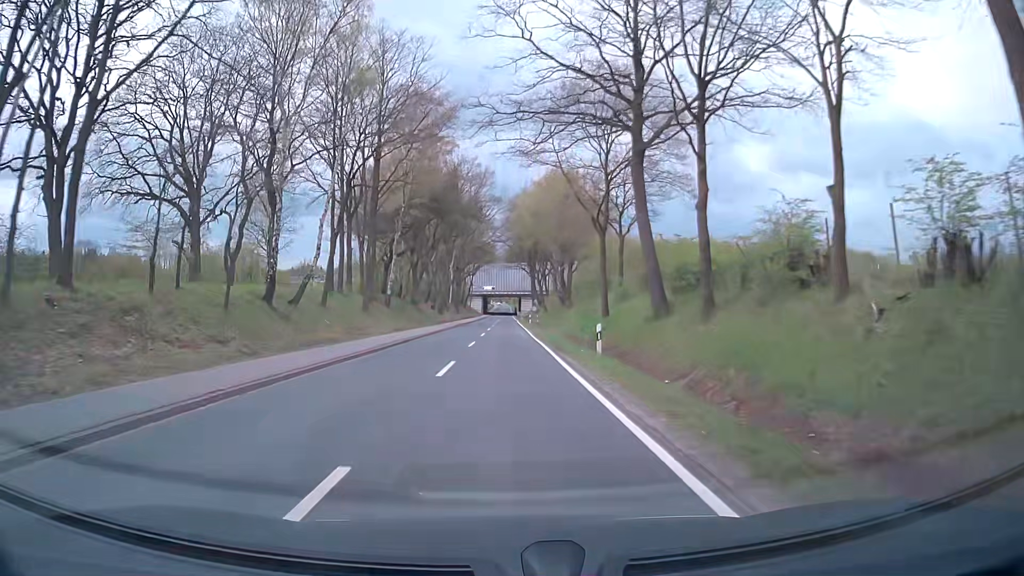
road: secondary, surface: asphalt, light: Day
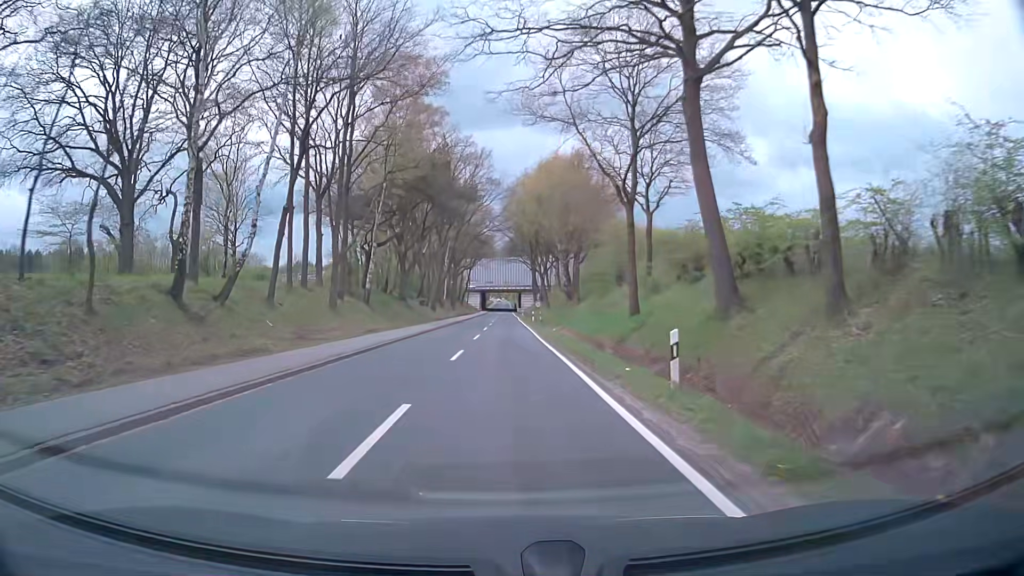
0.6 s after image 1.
(-0.1, +8.5) m; -1°
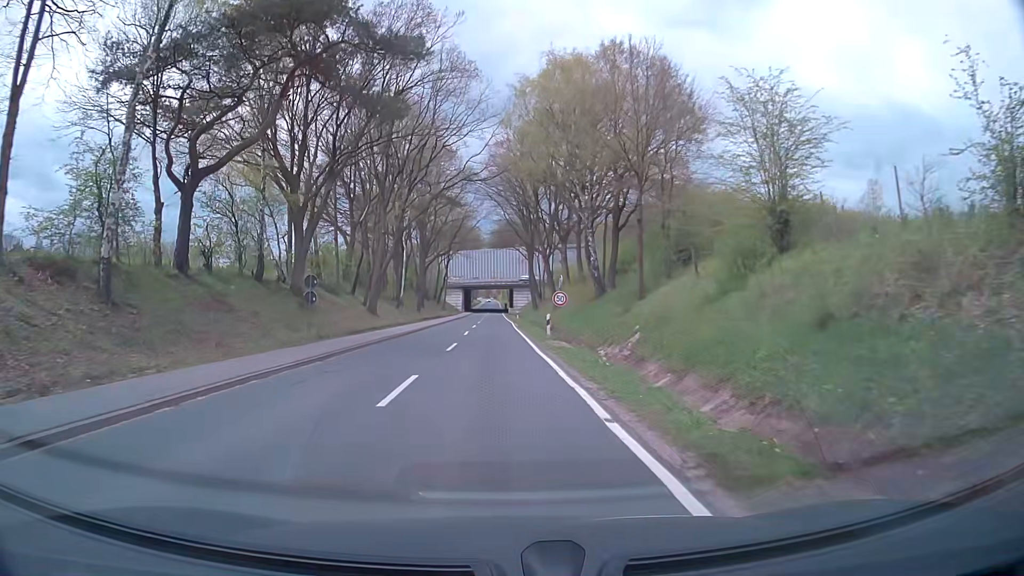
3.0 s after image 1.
(+0.7, +32.5) m; +2°
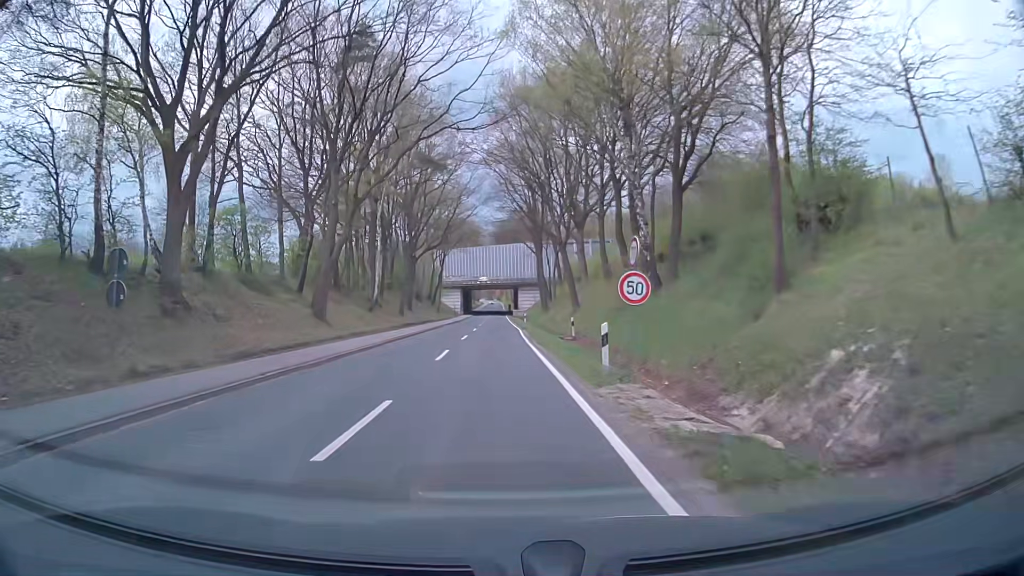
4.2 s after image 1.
(-0.1, +15.3) m; 0°
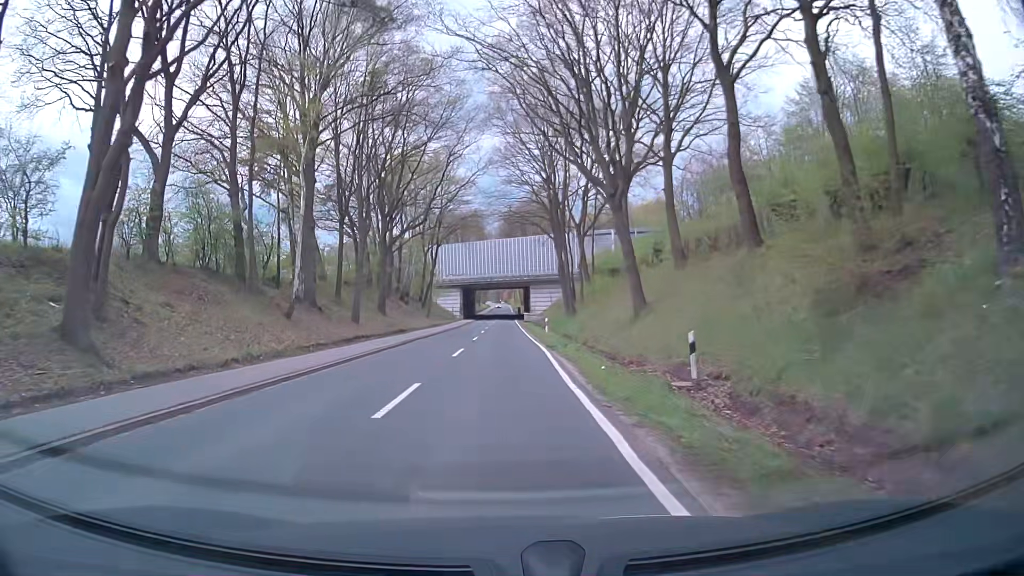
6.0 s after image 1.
(-0.4, +21.8) m; -1°
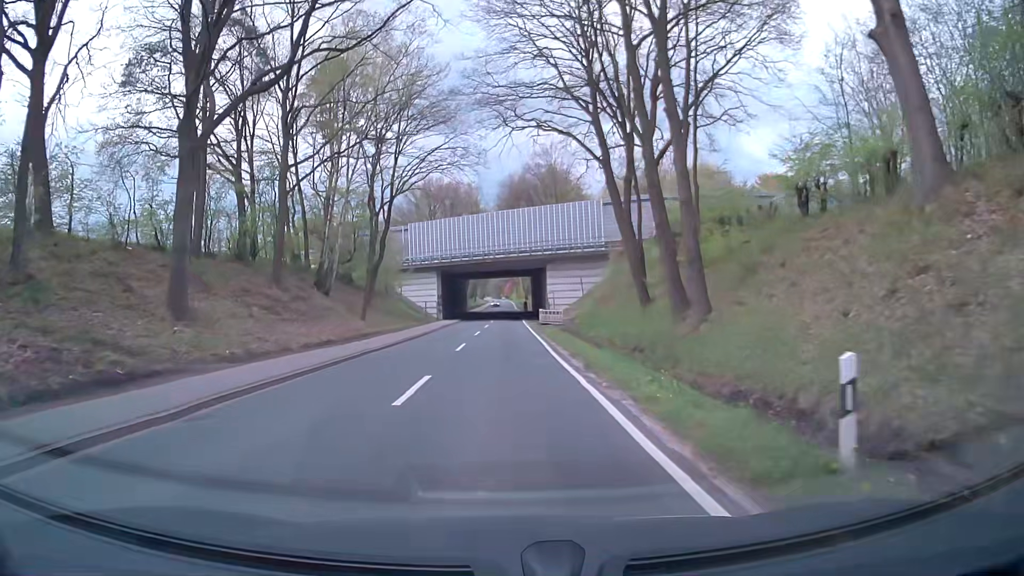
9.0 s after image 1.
(-0.2, +35.9) m; 0°
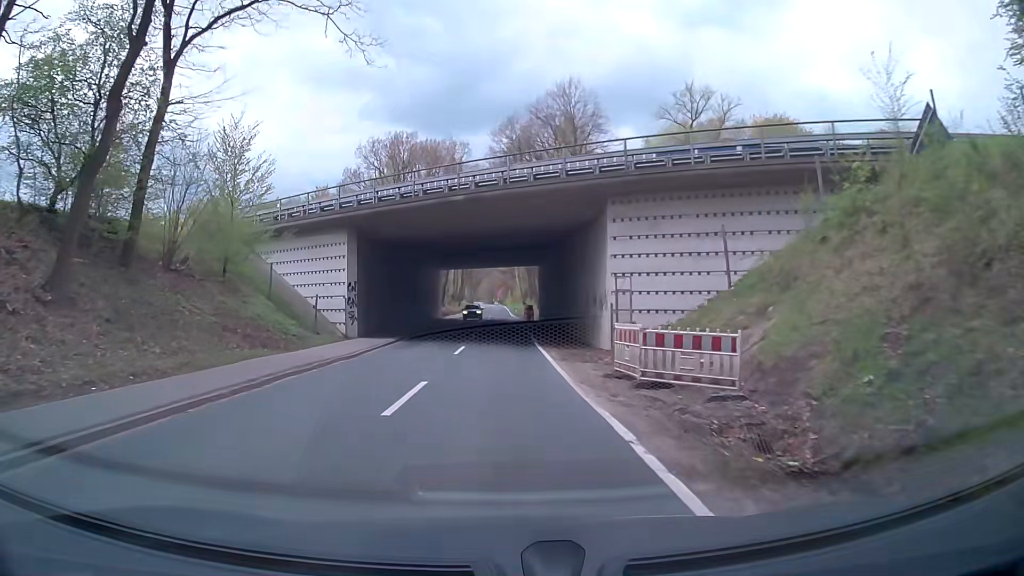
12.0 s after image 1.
(-0.1, +37.3) m; +1°
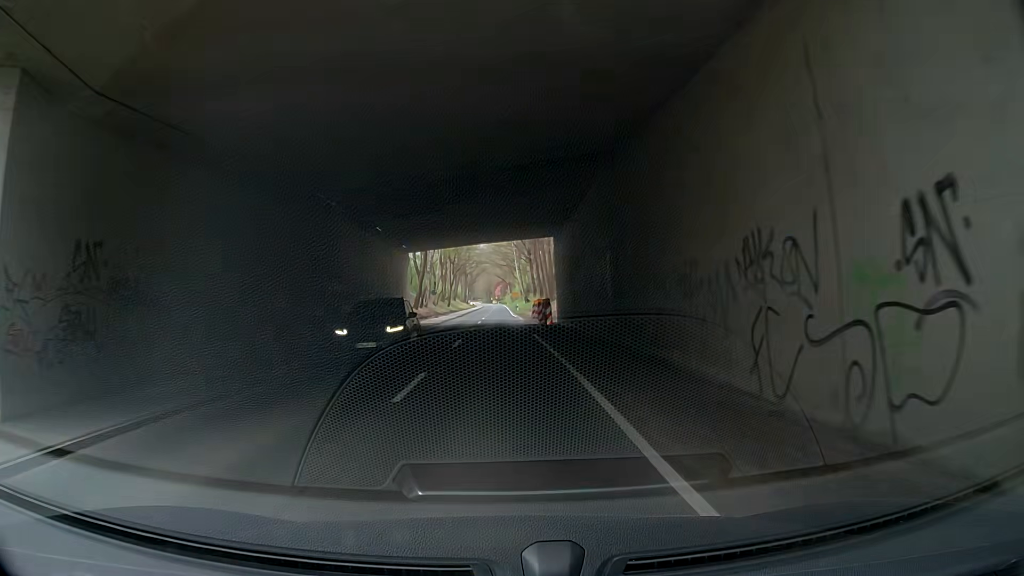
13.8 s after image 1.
(-0.3, +23.5) m; 0°
